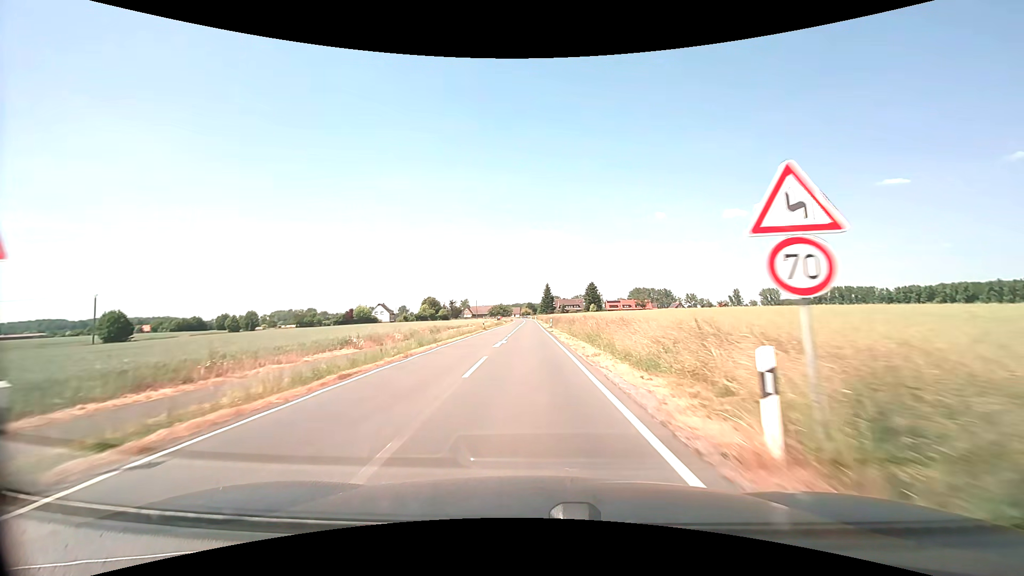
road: secondary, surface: asphalt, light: Day
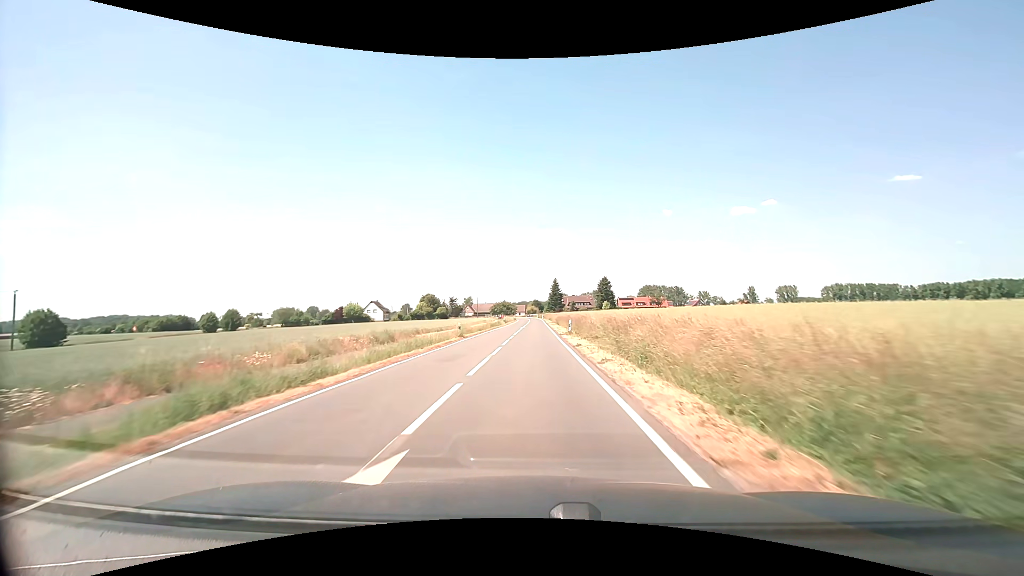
(-0.2, +21.4) m; -1°
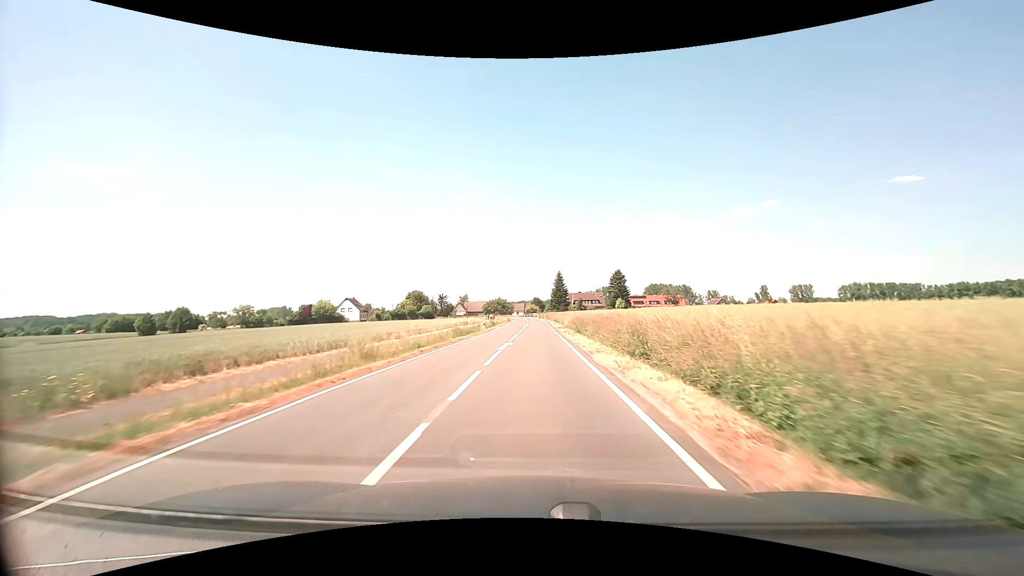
(-0.1, +31.7) m; 0°
(0, +10) (0, +20) (0, +30) (0, +40) (0, +50) (+1, +60) (+1, +70) (+1, +80) (0, +90) (0, +100) m
